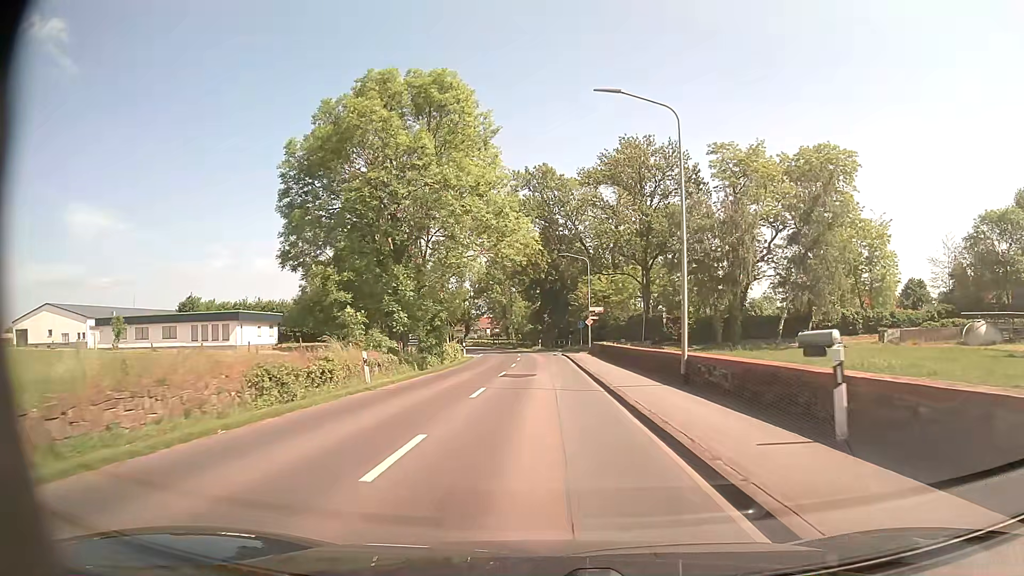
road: secondary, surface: asphalt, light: Day
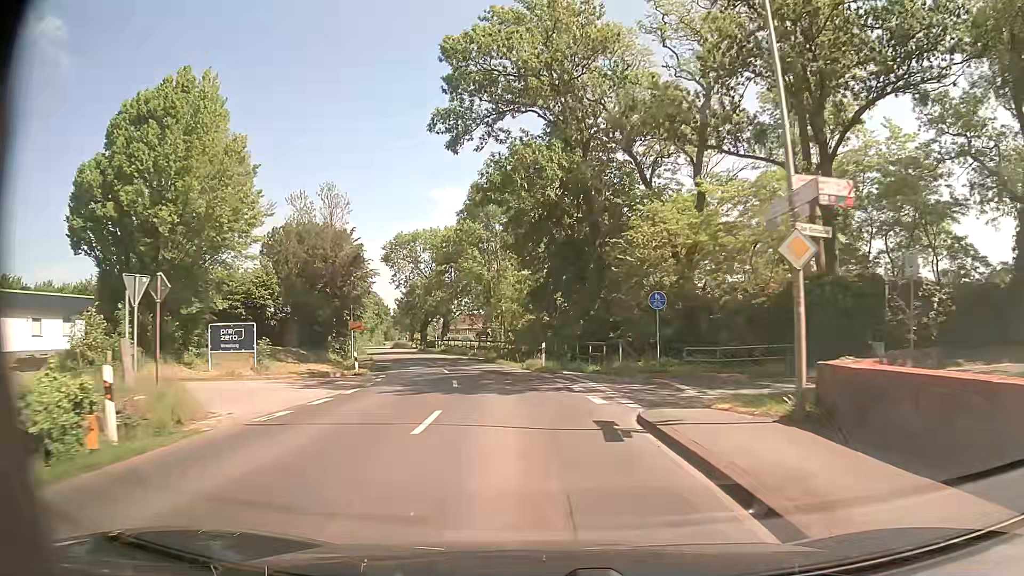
(-0.1, +42.0) m; -1°
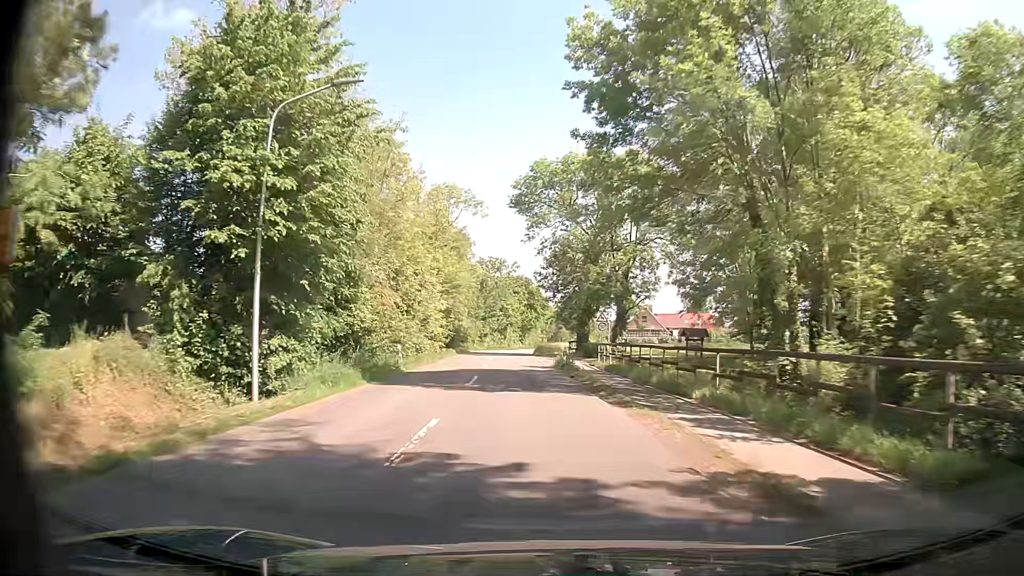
(-5.9, +41.8) m; -14°
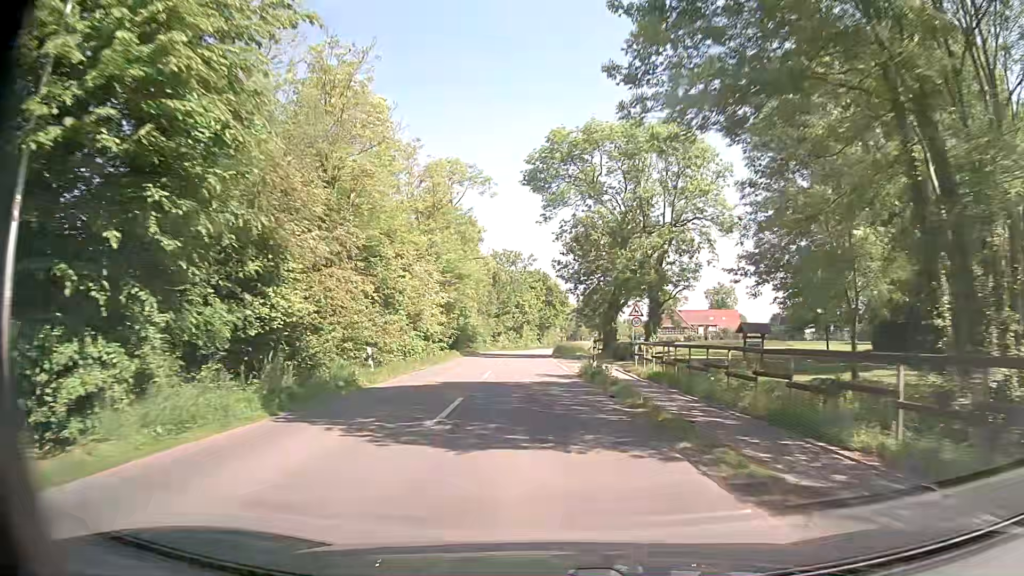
(-0.3, +8.7) m; -3°
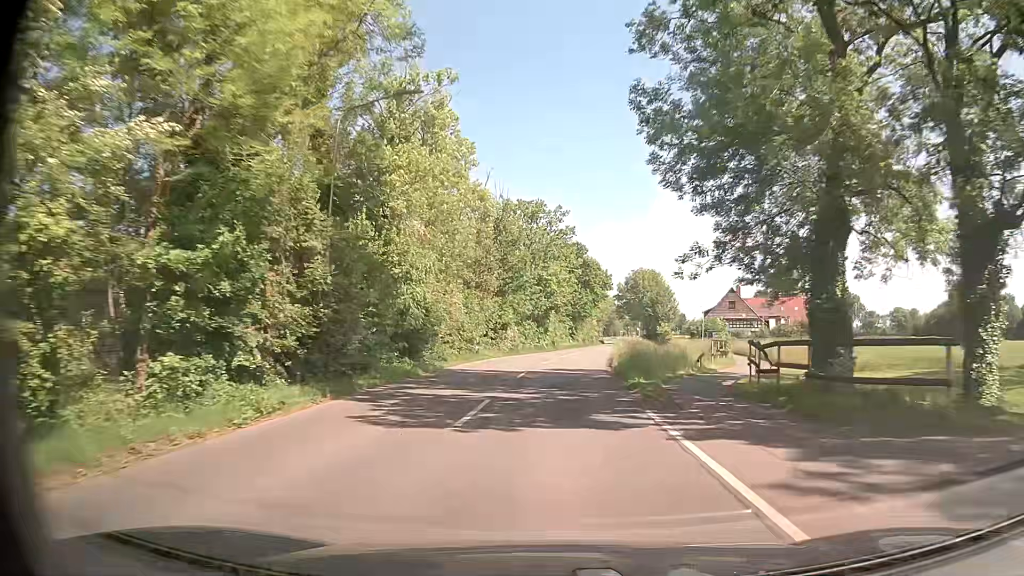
(-1.4, +36.1) m; -3°
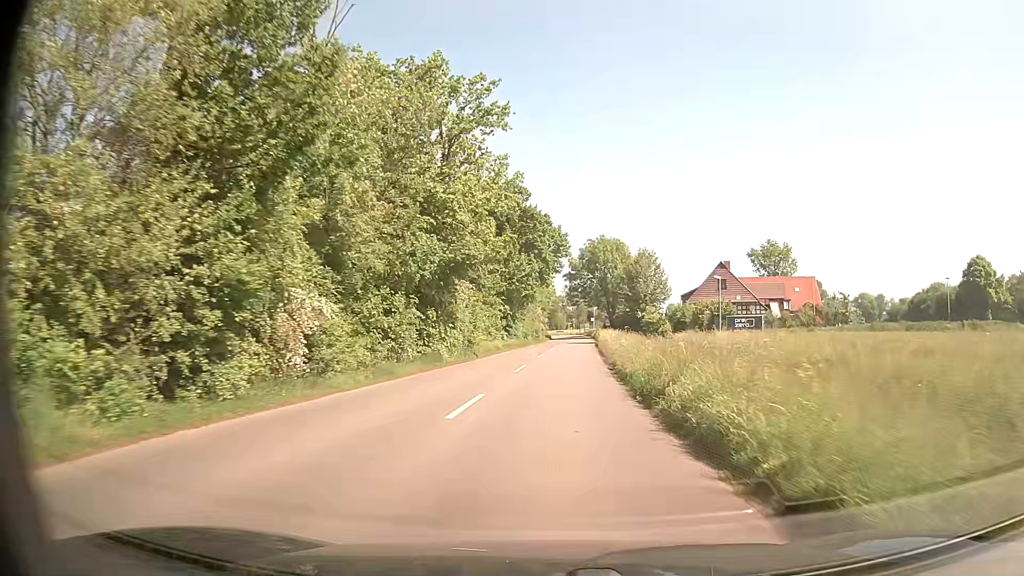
(+1.5, +35.0) m; +5°
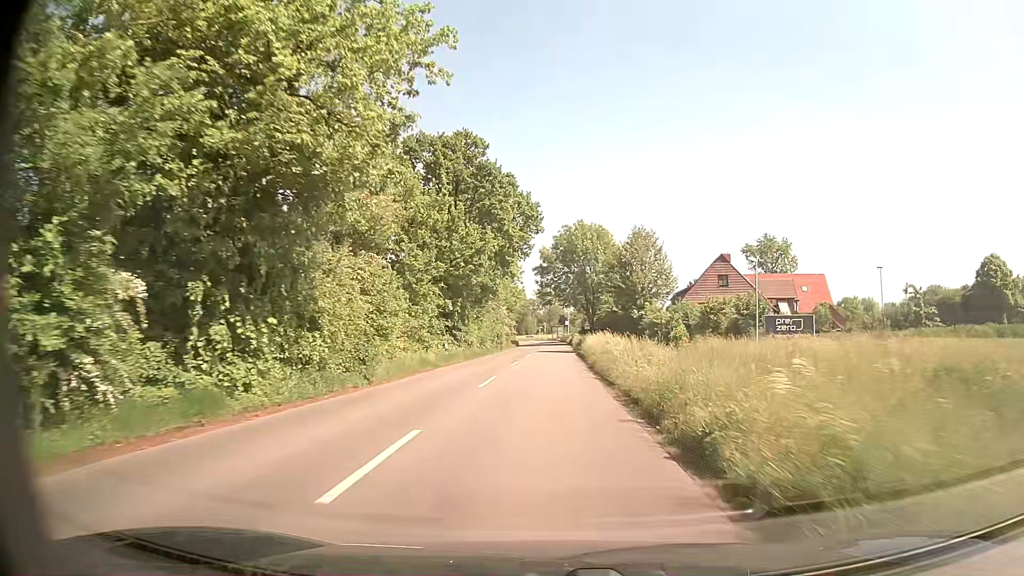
(+0.4, +17.0) m; +3°
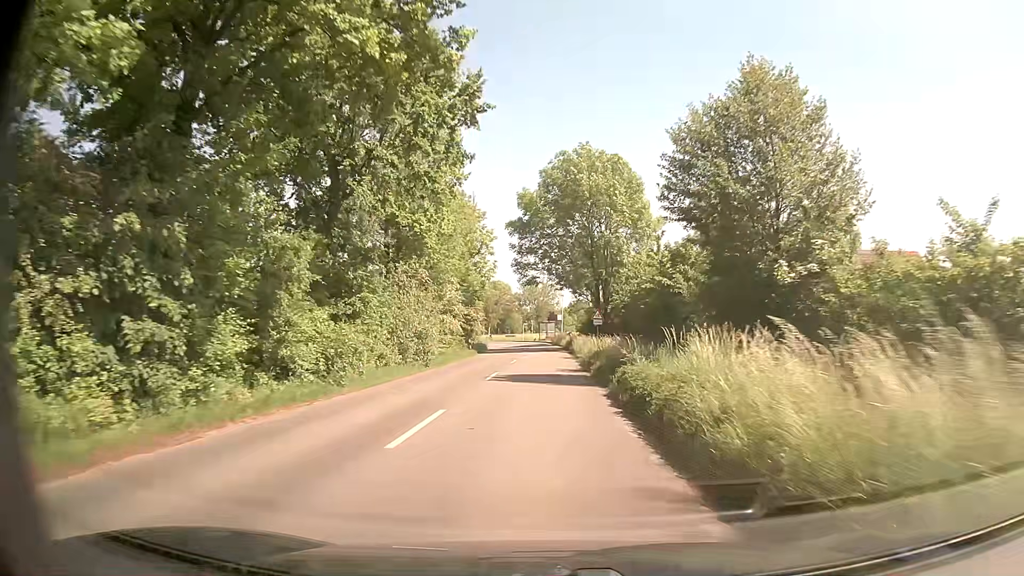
(+0.2, +33.0) m; 0°
(0, +10) (0, +20) (0, +30) (0, +40) (0, +50) (-1, +60) (-2, +70) (-4, +80) (-7, +89) (-10, +99) m
